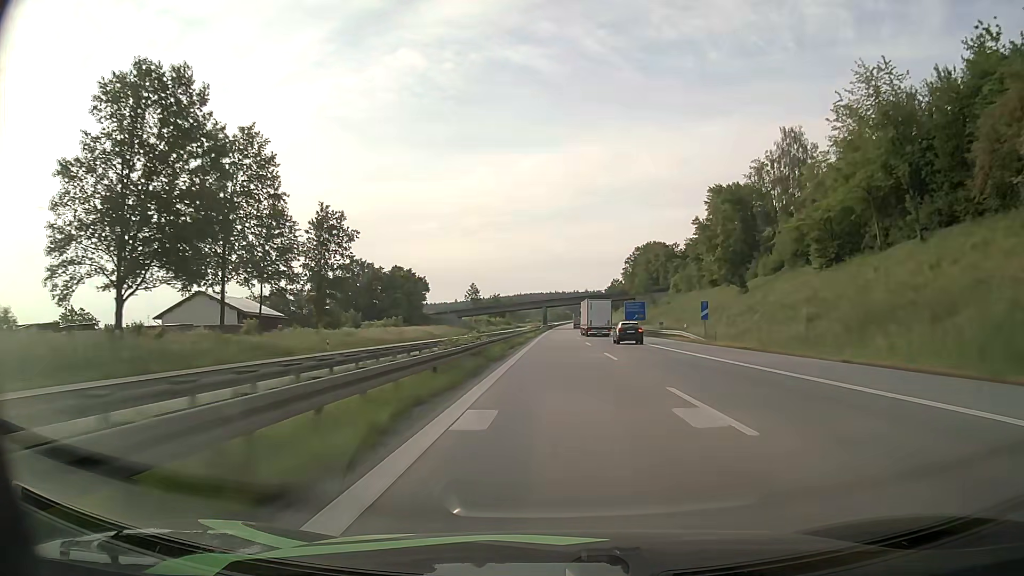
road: motorway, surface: asphalt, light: Day
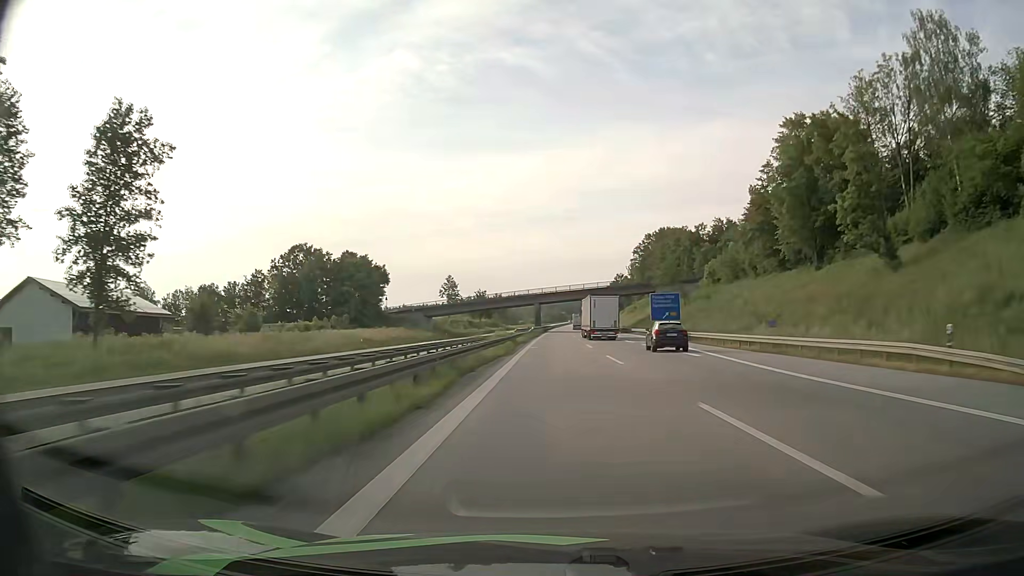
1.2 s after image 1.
(+0.2, +38.4) m; 0°
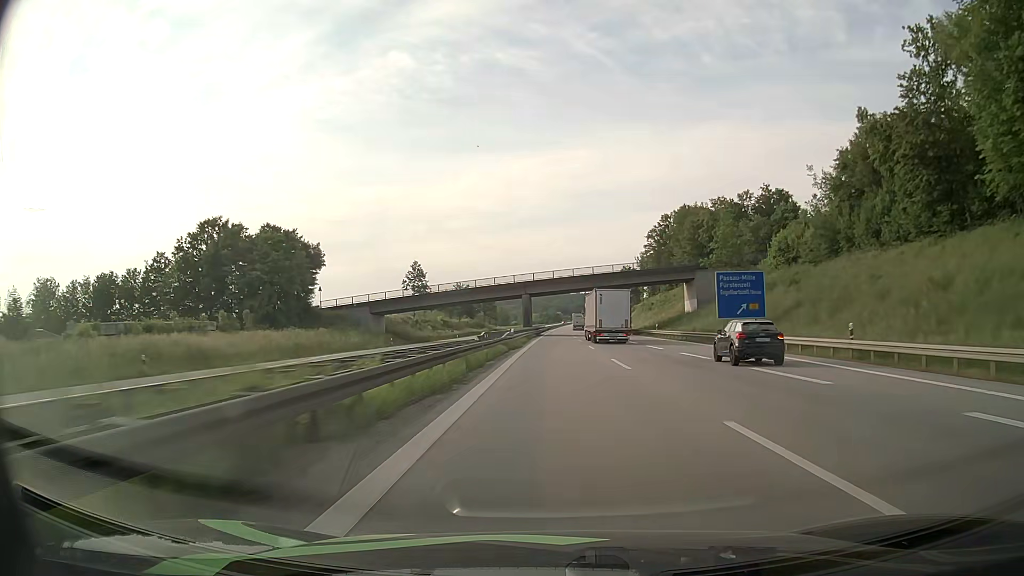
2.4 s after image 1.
(+0.2, +37.9) m; +1°
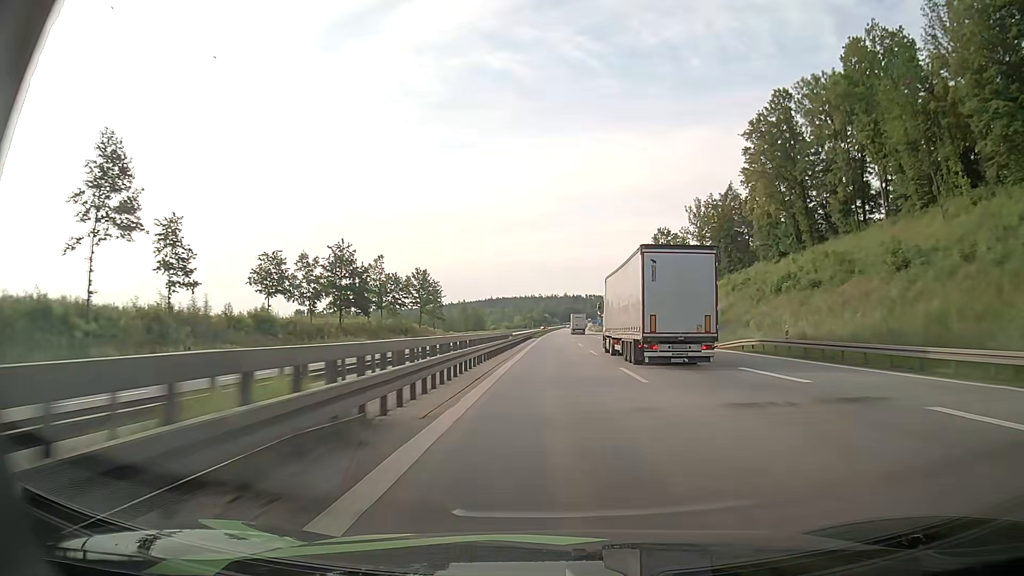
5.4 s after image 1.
(+0.7, +94.5) m; +1°
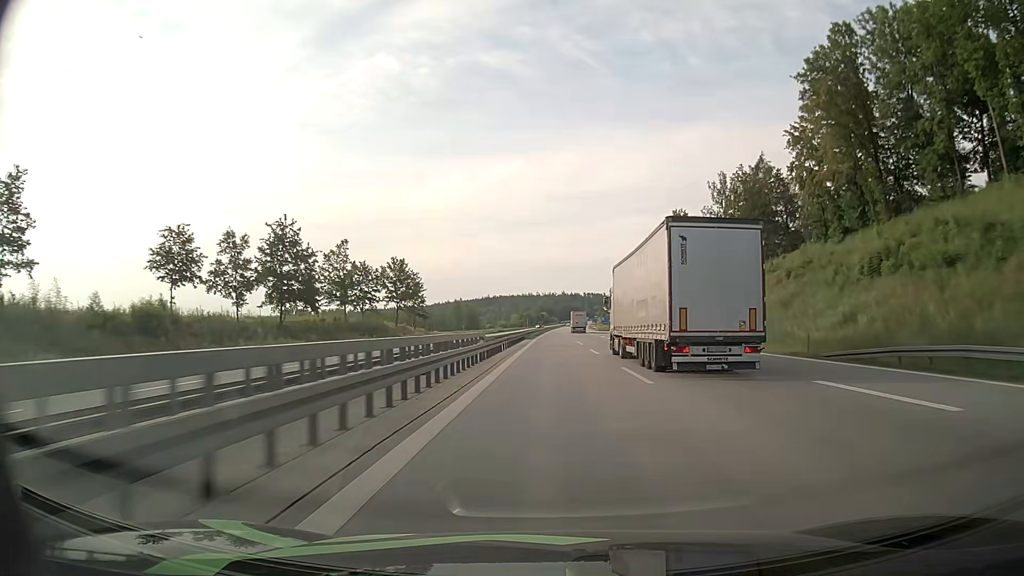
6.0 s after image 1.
(0.0, +18.9) m; 0°
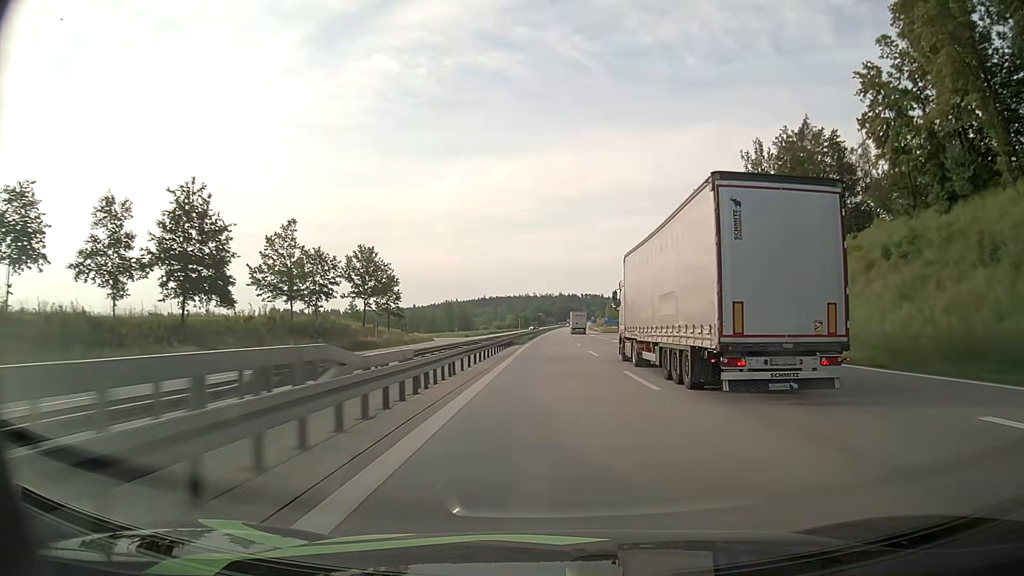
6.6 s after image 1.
(0.0, +18.9) m; 0°
